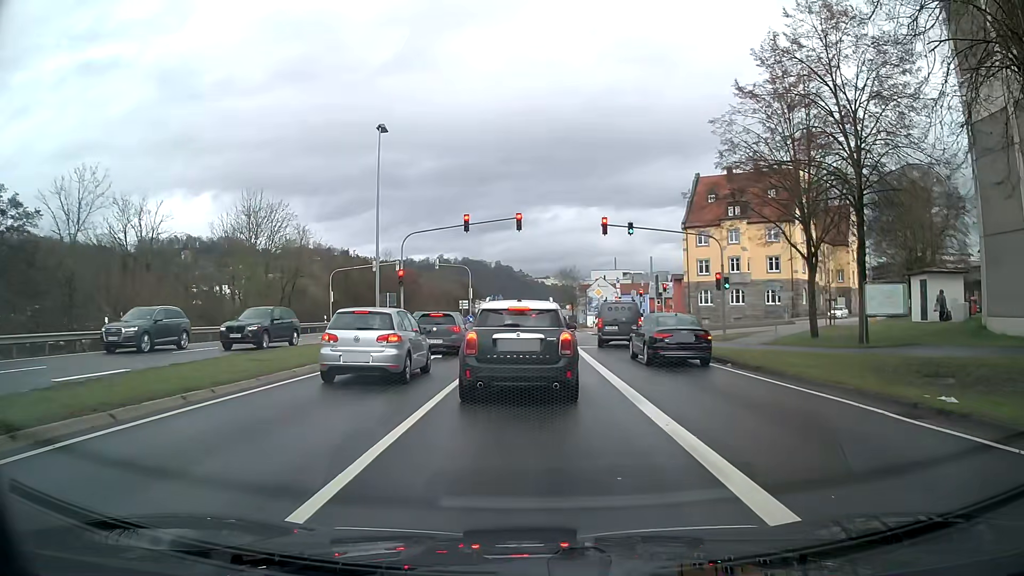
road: primary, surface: asphalt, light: Day
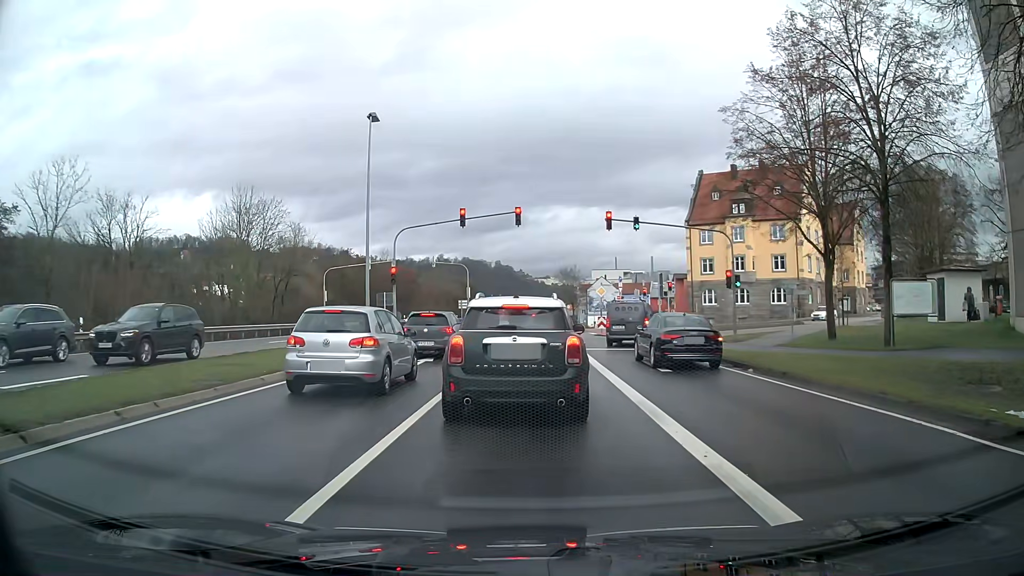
(0.0, +1.8) m; 0°
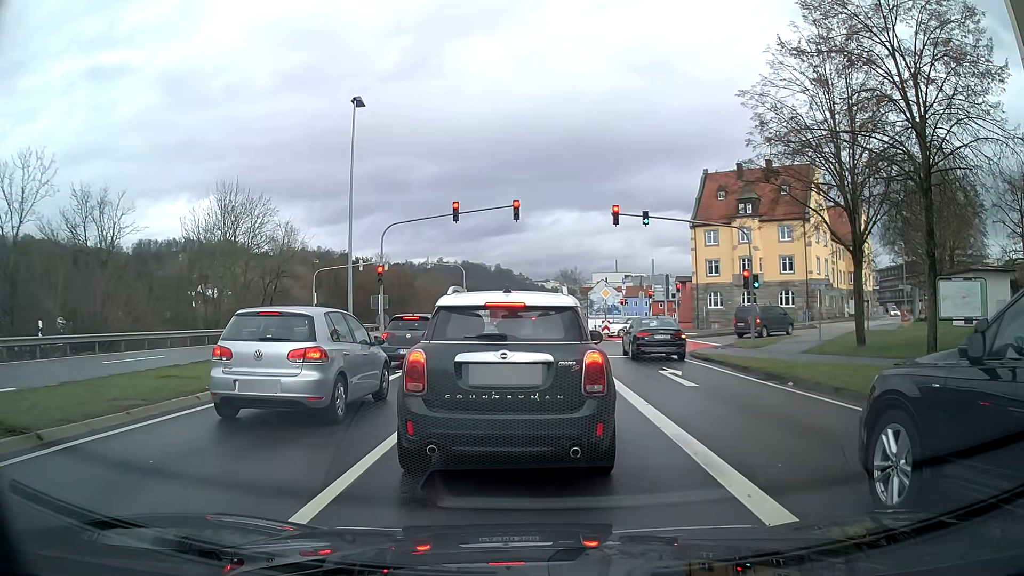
(0.0, +2.6) m; 0°
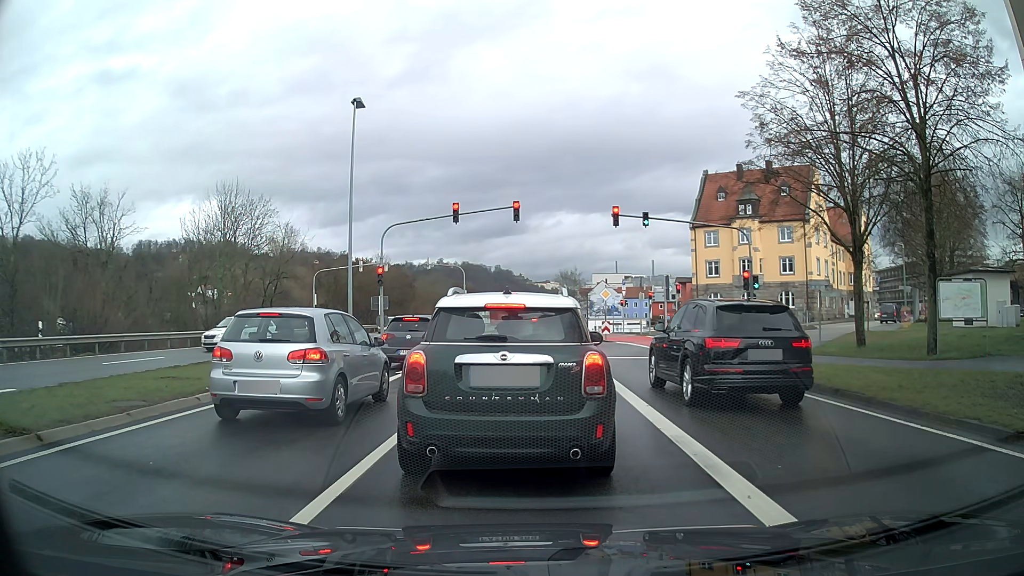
(0.0, +0.1) m; 0°
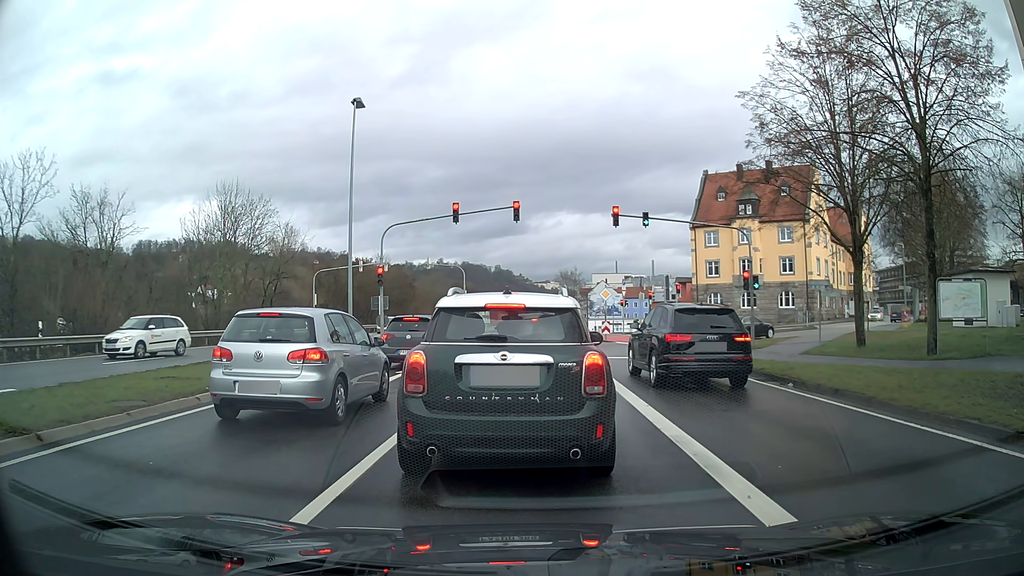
(0.0, 0.0) m; 0°
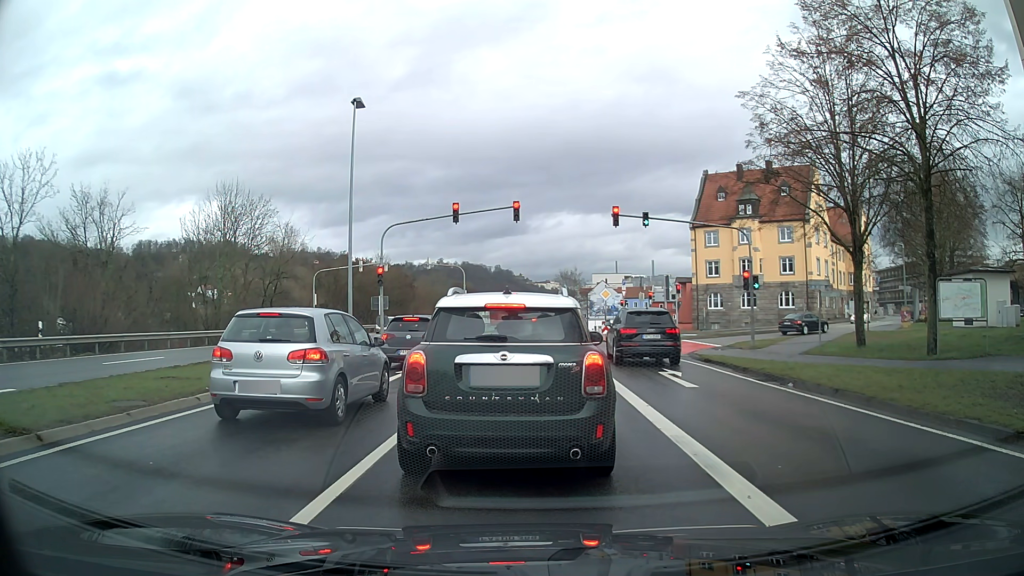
(0.0, 0.0) m; 0°
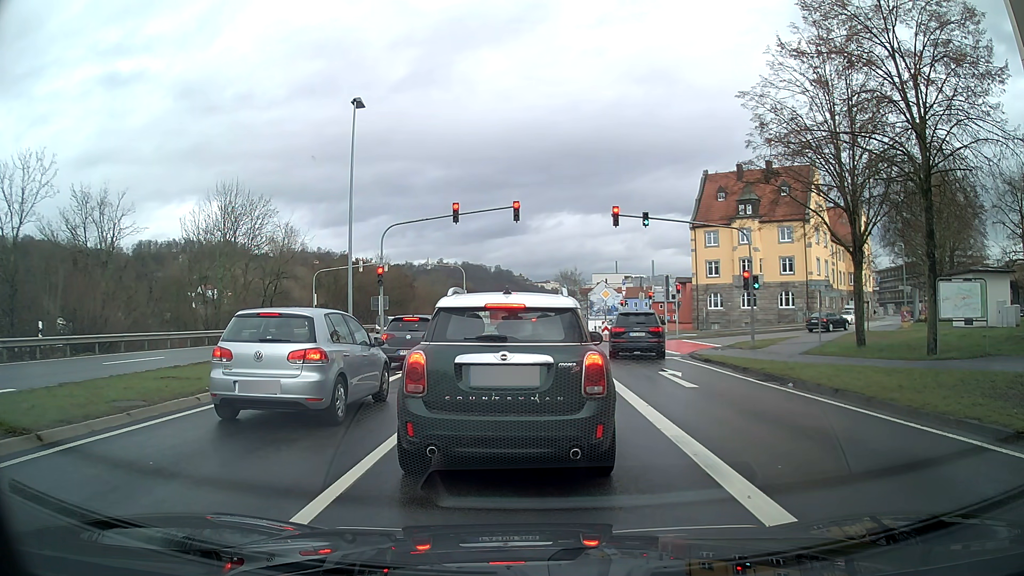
(0.0, 0.0) m; 0°
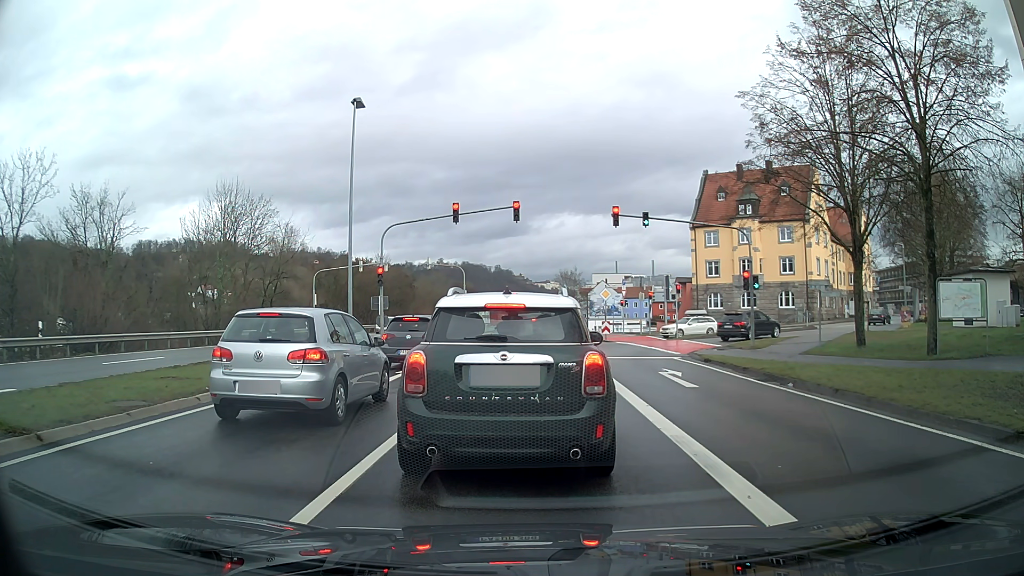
(0.0, 0.0) m; 0°
